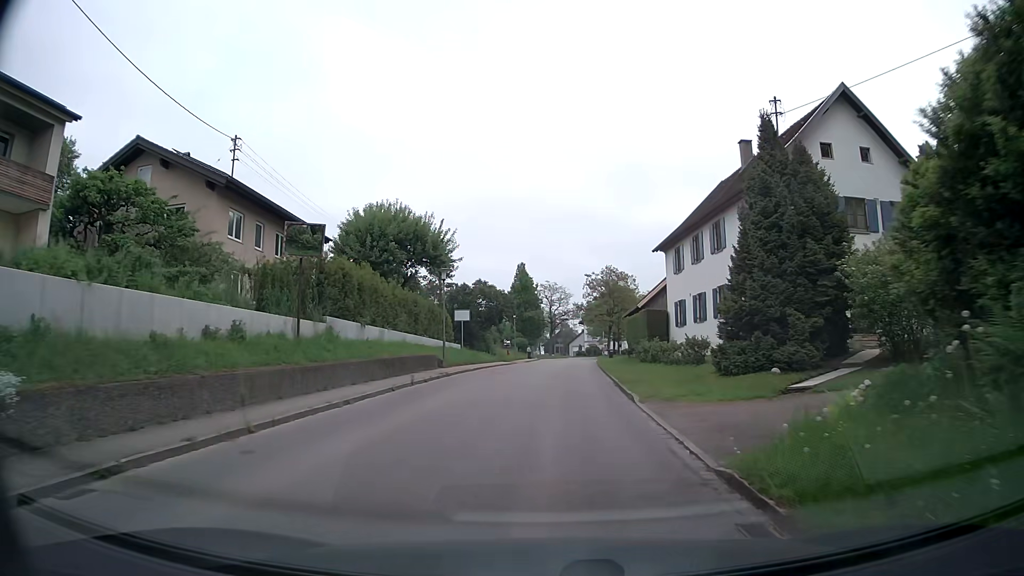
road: tertiary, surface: asphalt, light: Day
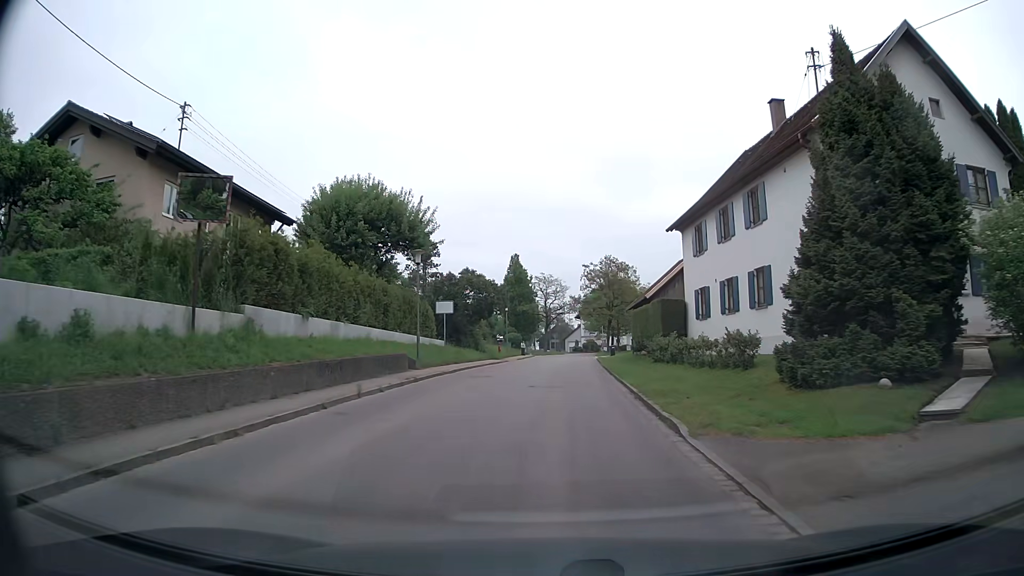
(0.0, +5.4) m; 0°
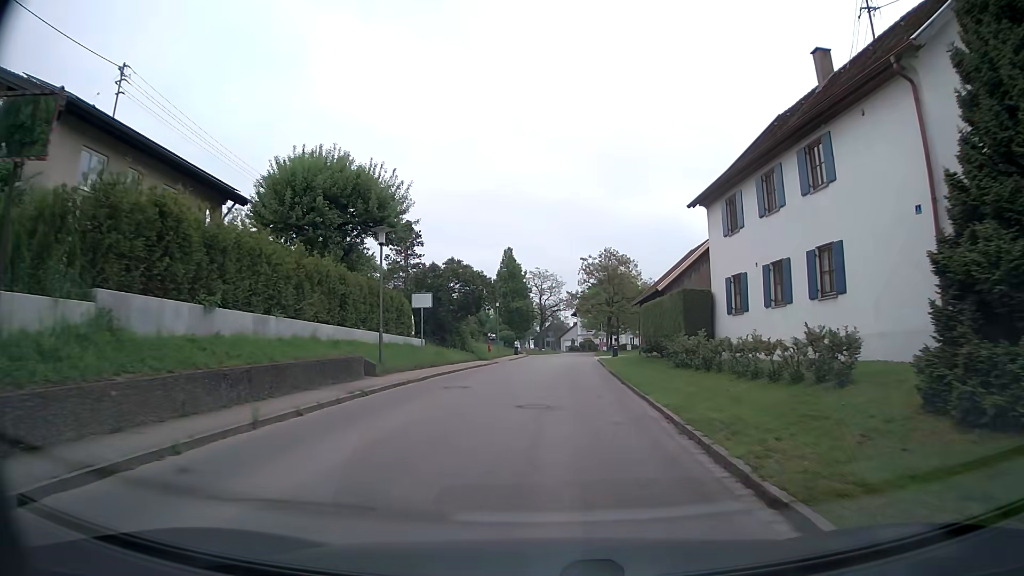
(0.0, +5.4) m; 0°
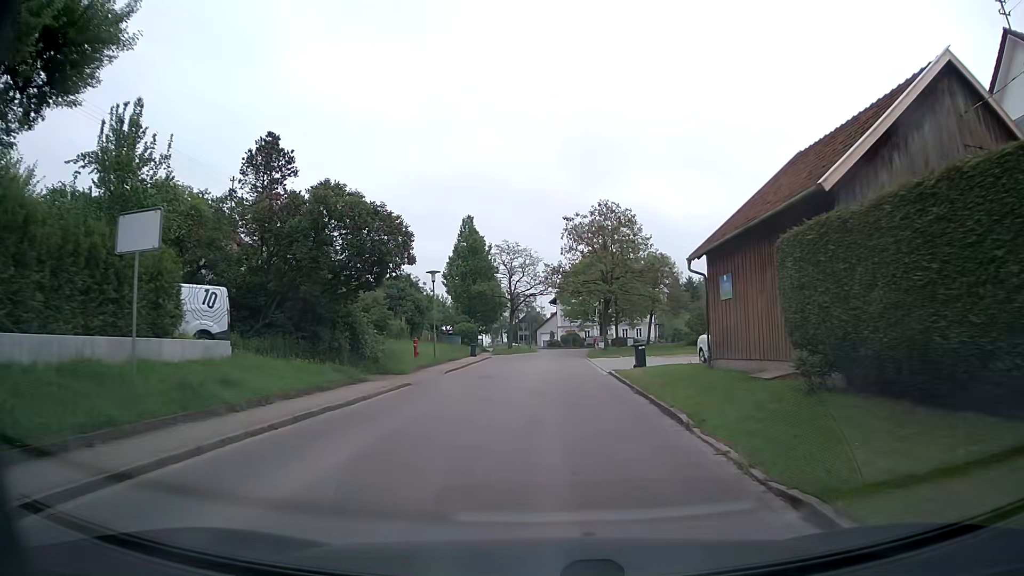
(+0.5, +21.5) m; +2°
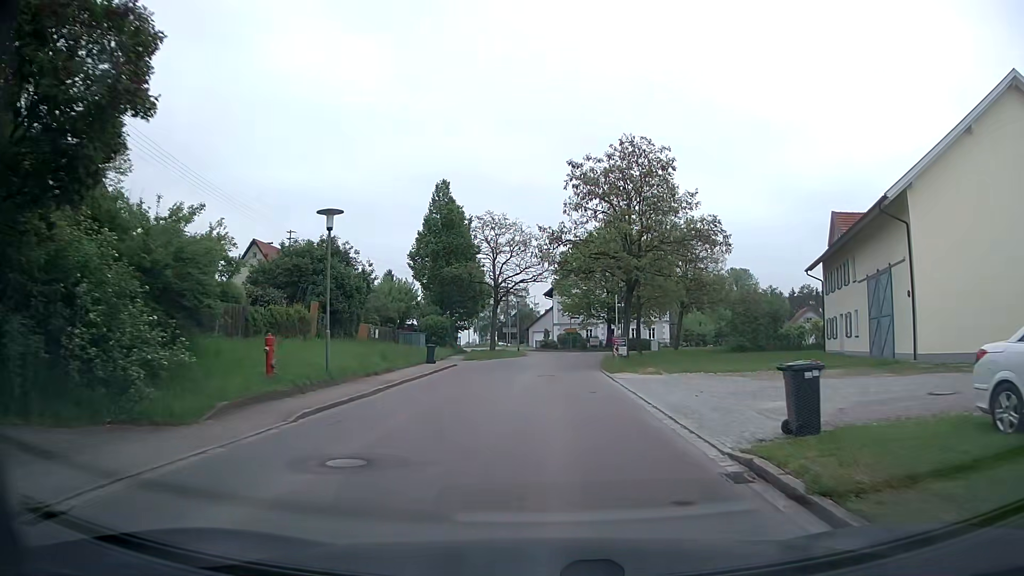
(+0.2, +16.2) m; +1°
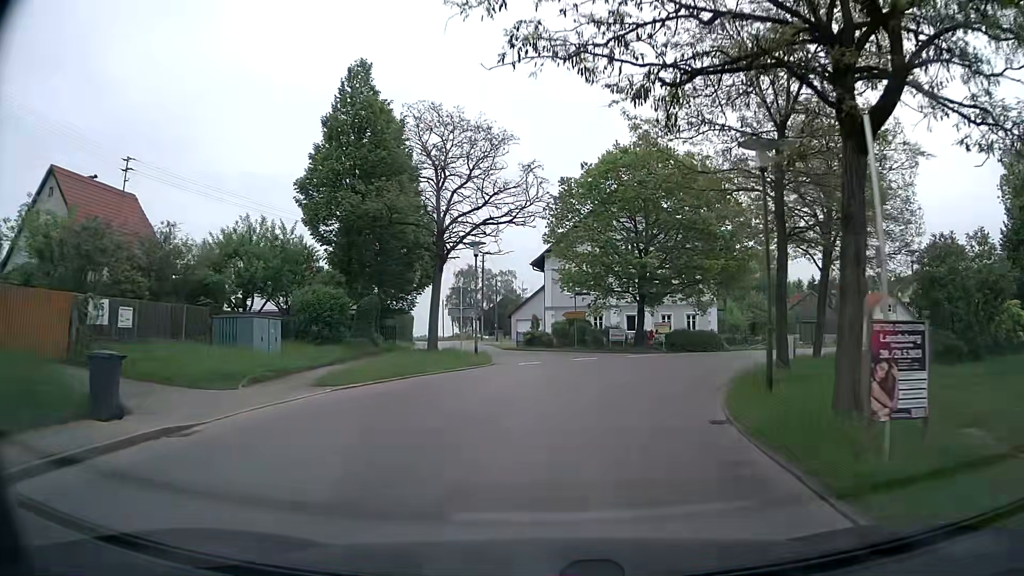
(+0.3, +25.3) m; +1°
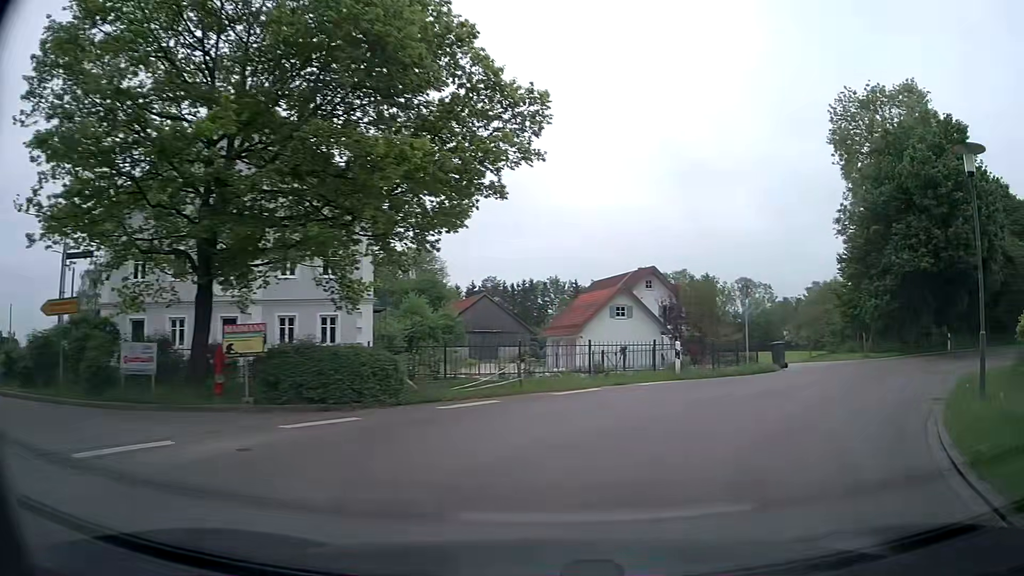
(+3.7, +21.1) m; +29°
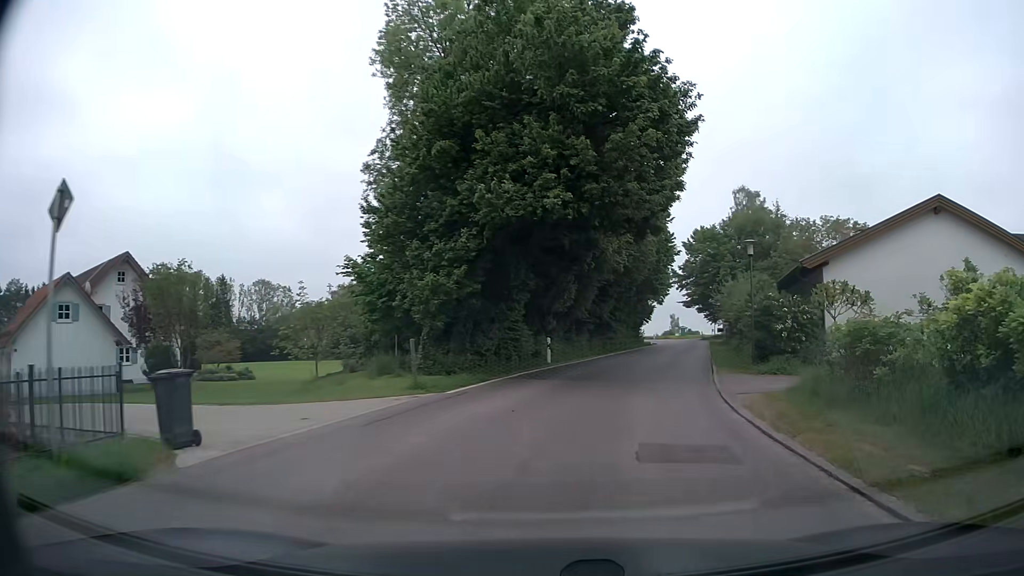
(+5.9, +14.8) m; +40°
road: unclassified
